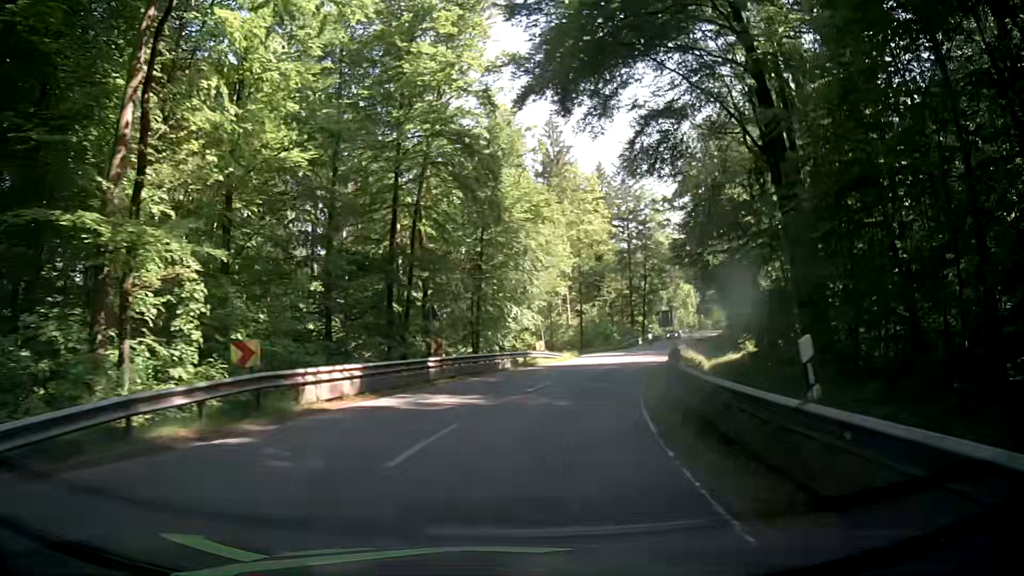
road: secondary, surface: asphalt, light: Day
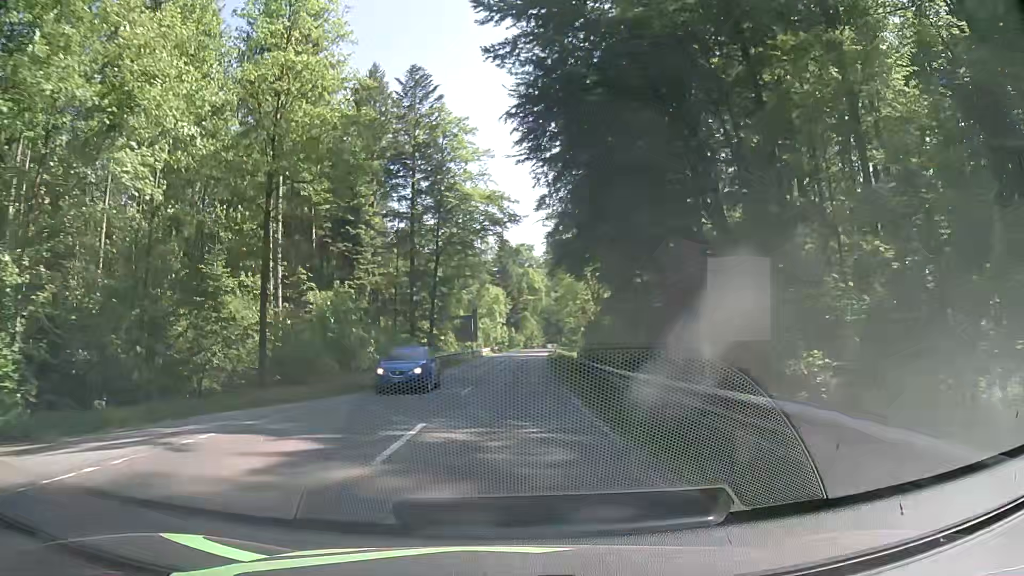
(+10.5, +42.3) m; +22°
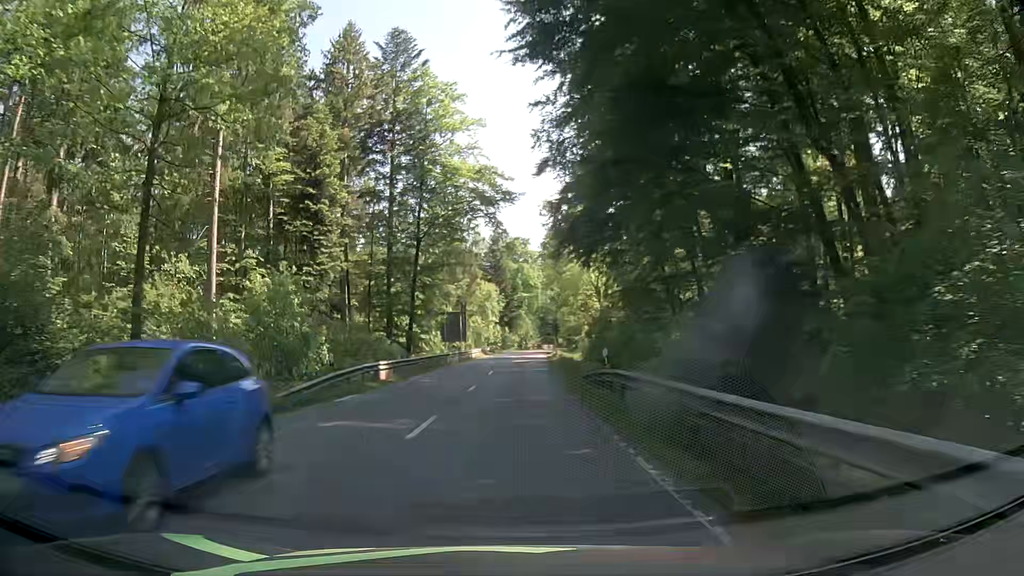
(-0.1, +9.2) m; +1°
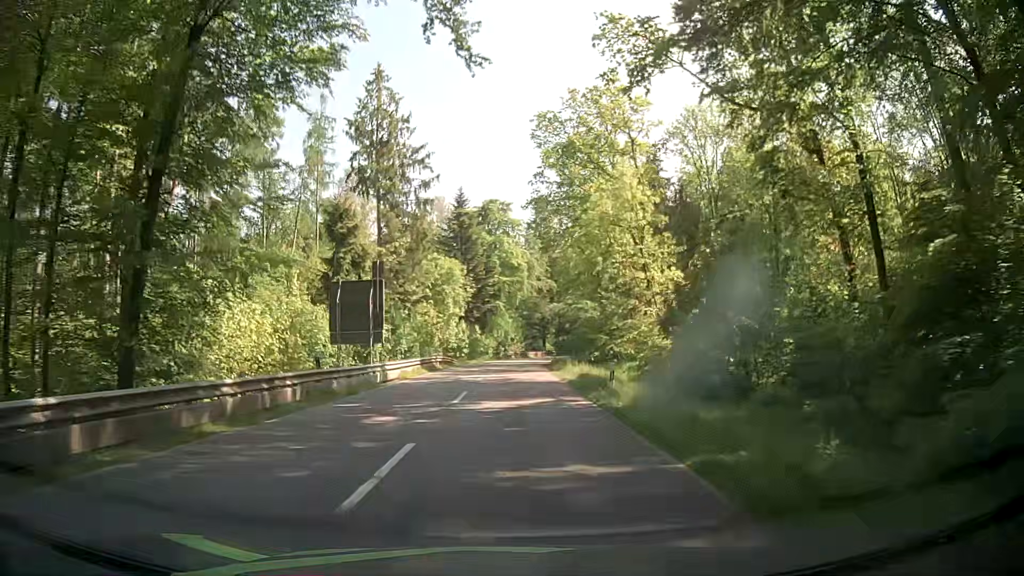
(+0.2, +37.9) m; +1°
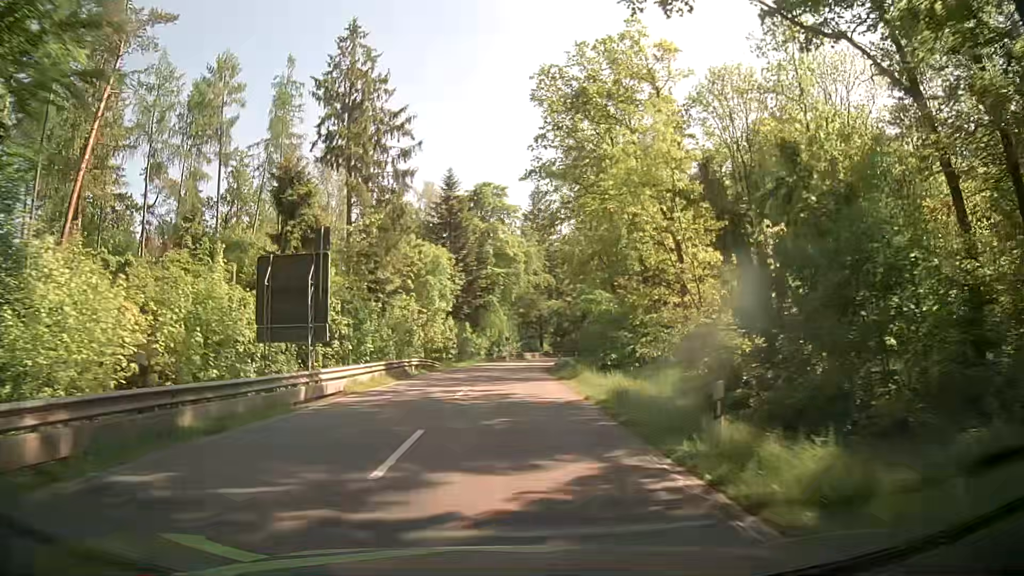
(+0.1, +9.6) m; 0°
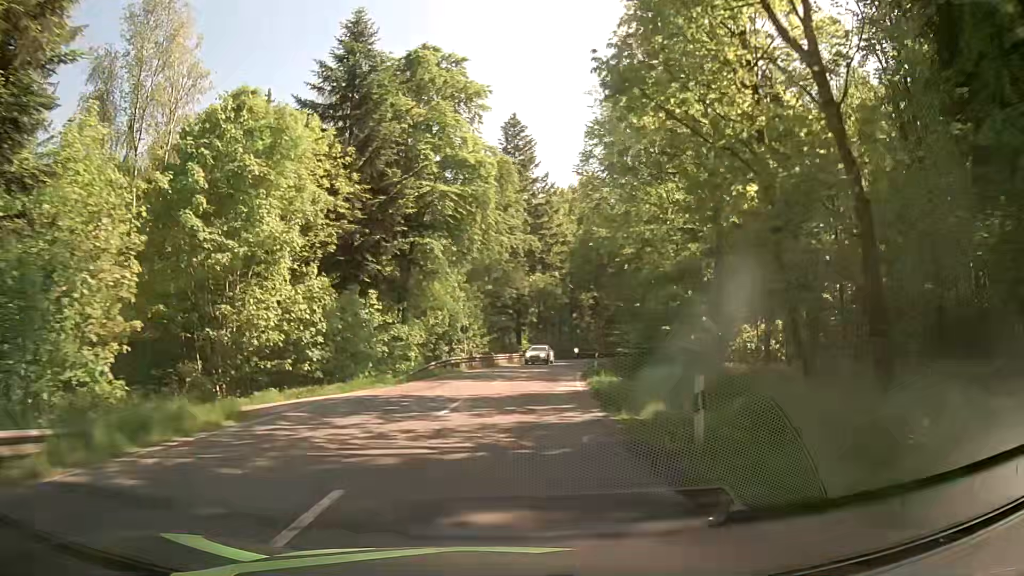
(+1.0, +38.1) m; +4°
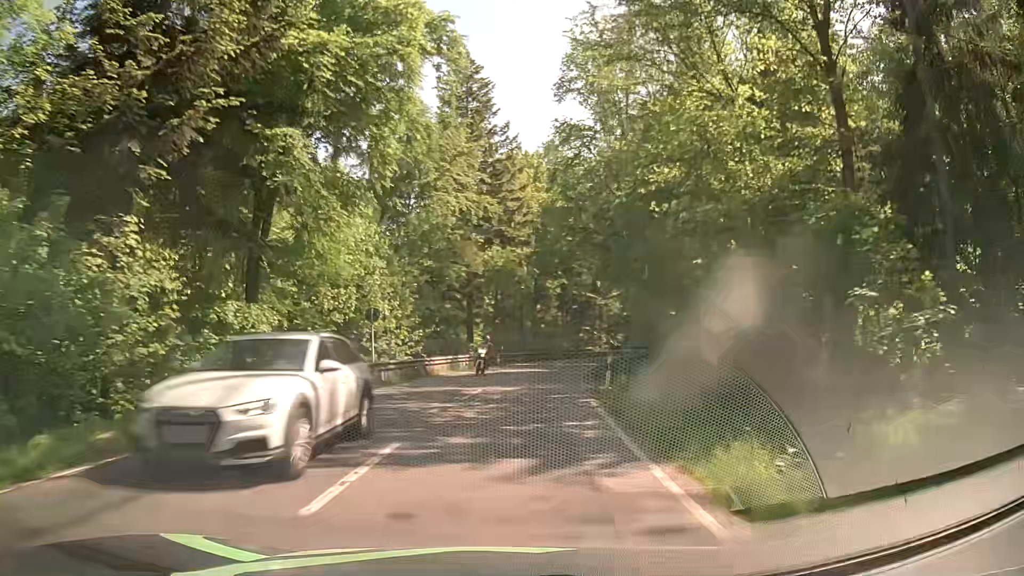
(+0.3, +18.9) m; +2°
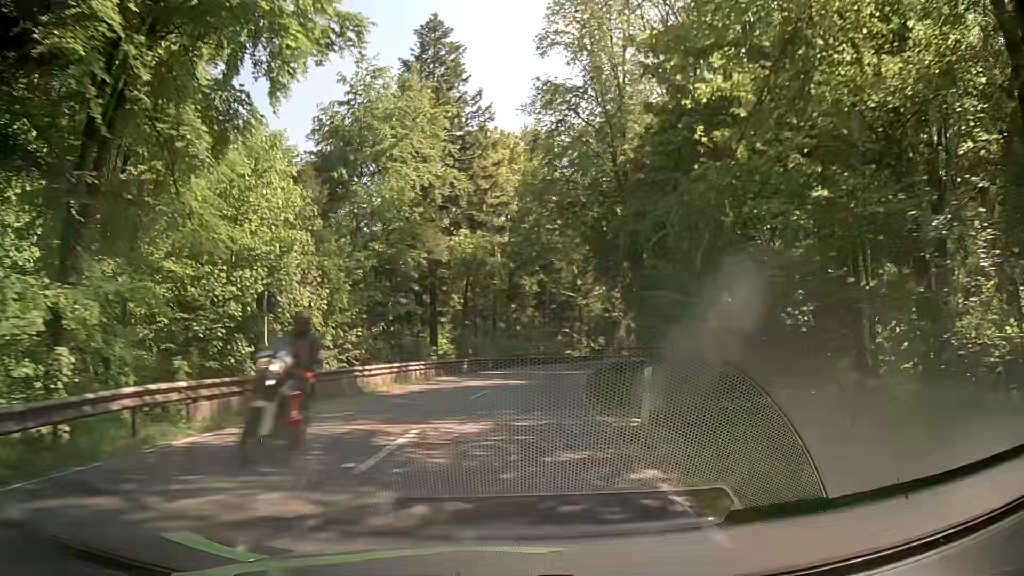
(+0.3, +9.4) m; +3°
(0, +10) (+1, +20) (+2, +30) (+3, +40) (+5, +50) (+7, +59) (+10, +69) (+13, +79) (+16, +88) (+20, +97) m
